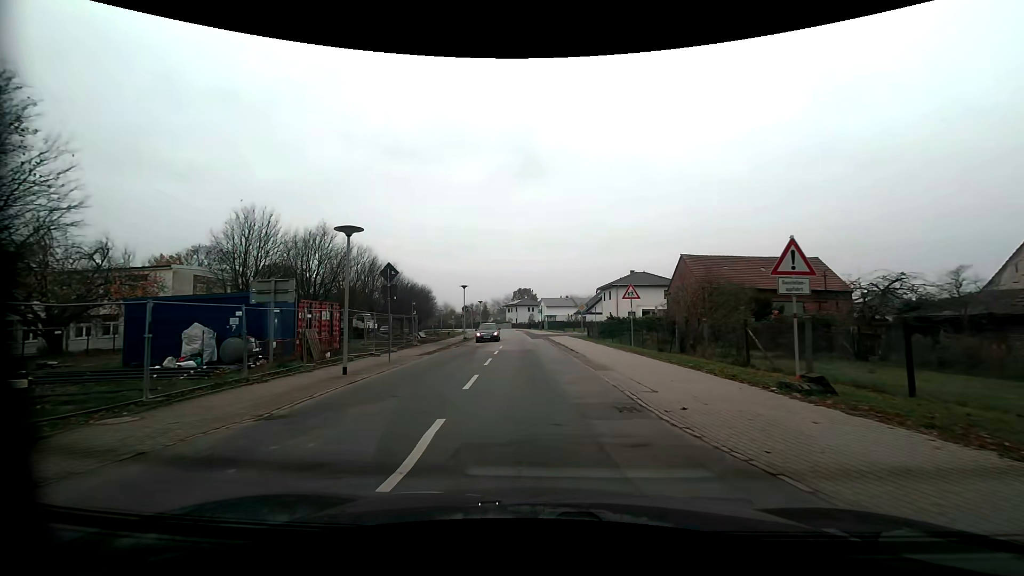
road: residential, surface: asphalt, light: Day
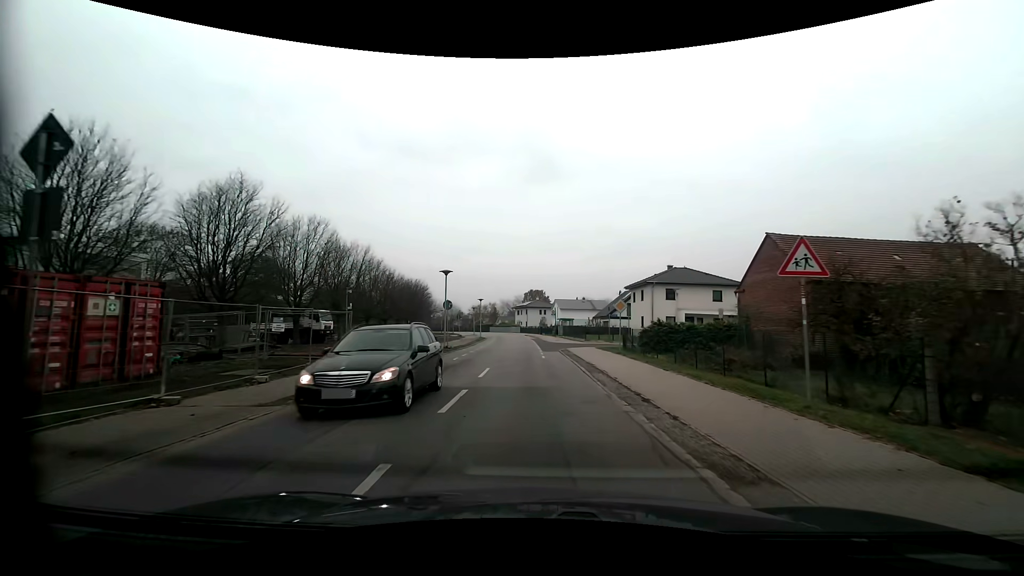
(-0.3, +14.5) m; -2°
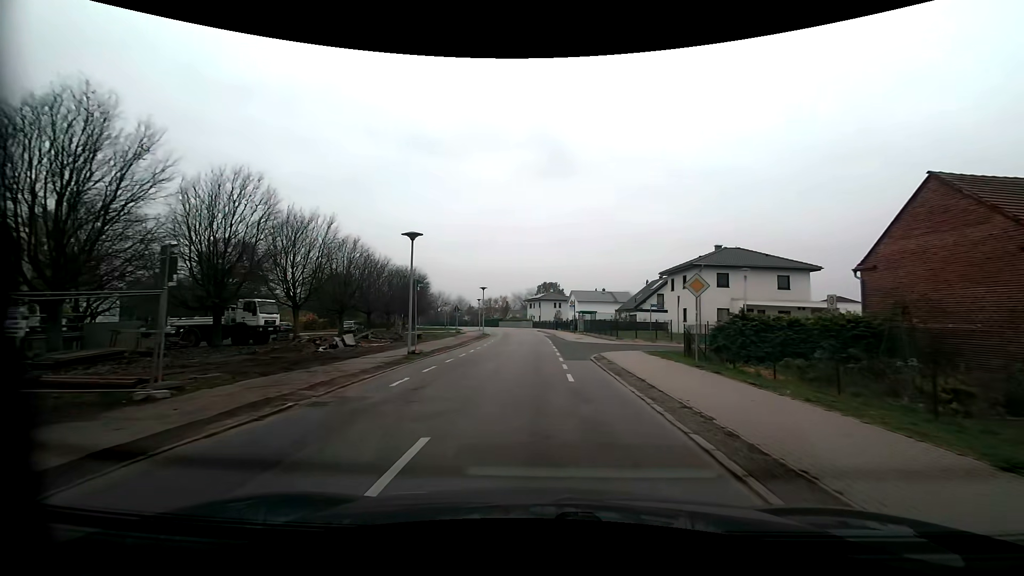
(-0.1, +11.3) m; -2°
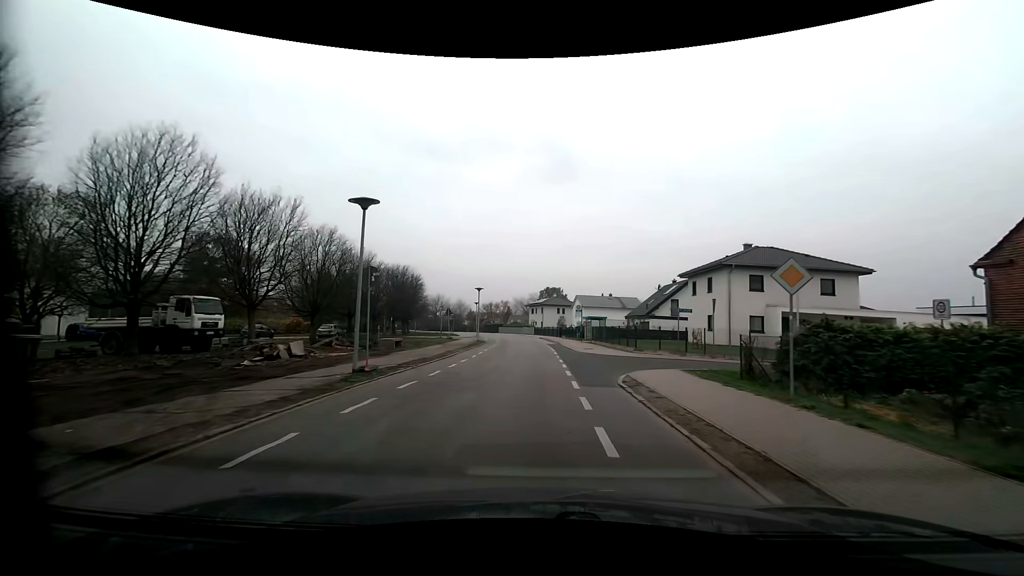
(0.0, +6.0) m; 0°
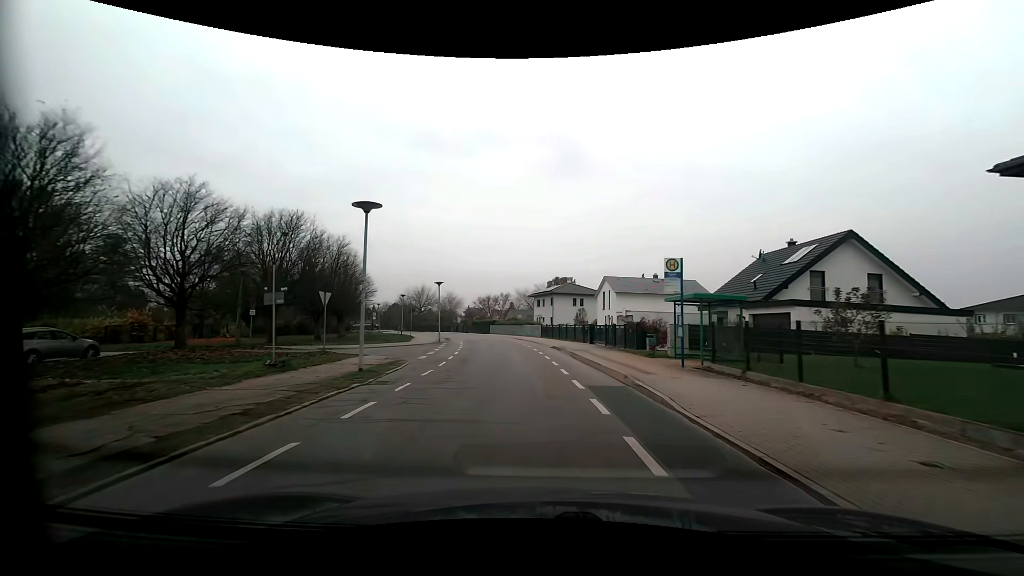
(-0.1, +30.9) m; 0°
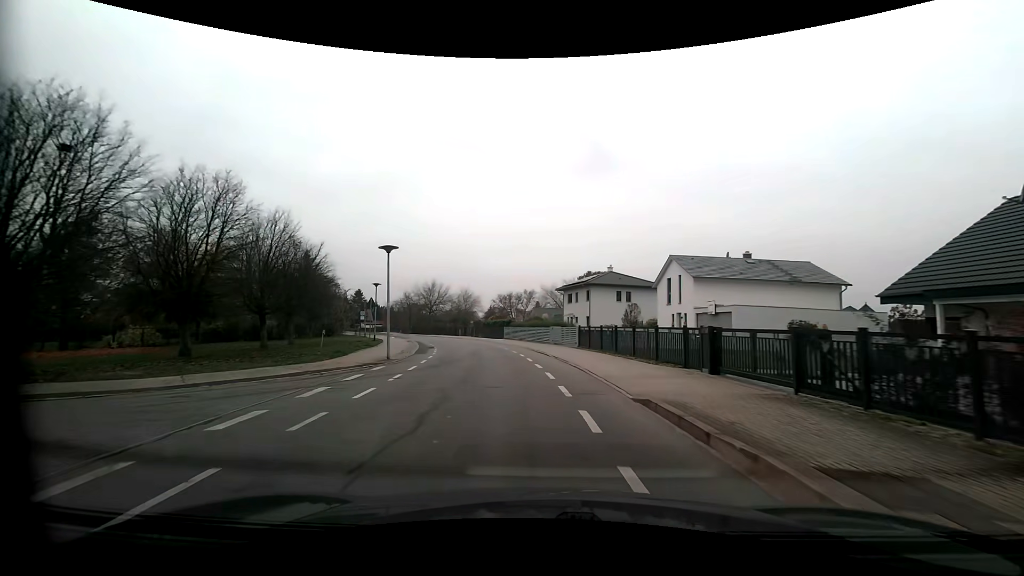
(-0.5, +19.4) m; -4°
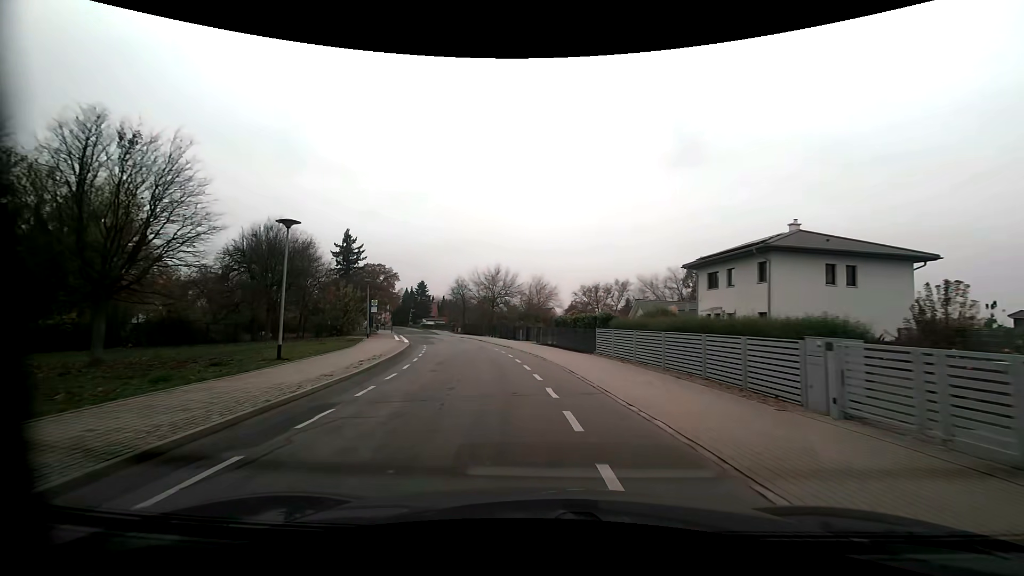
(-1.9, +26.8) m; -9°
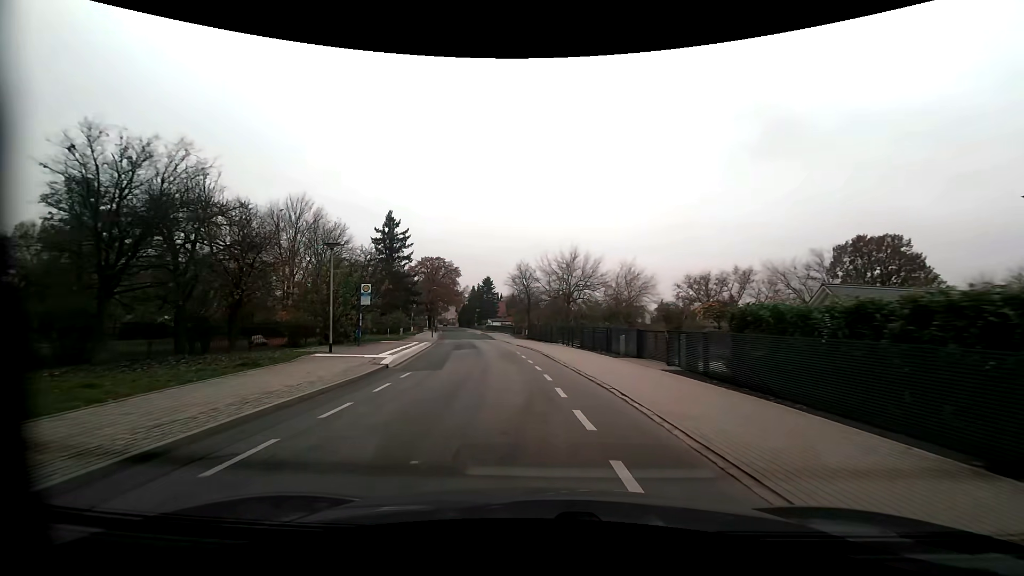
(-1.5, +20.8) m; -8°
(0, +10) (-1, +20) (-3, +30) (-4, +40) (-6, +50) (-8, +59) (-10, +69) (-11, +79) (-13, +89) (-15, +99) m
